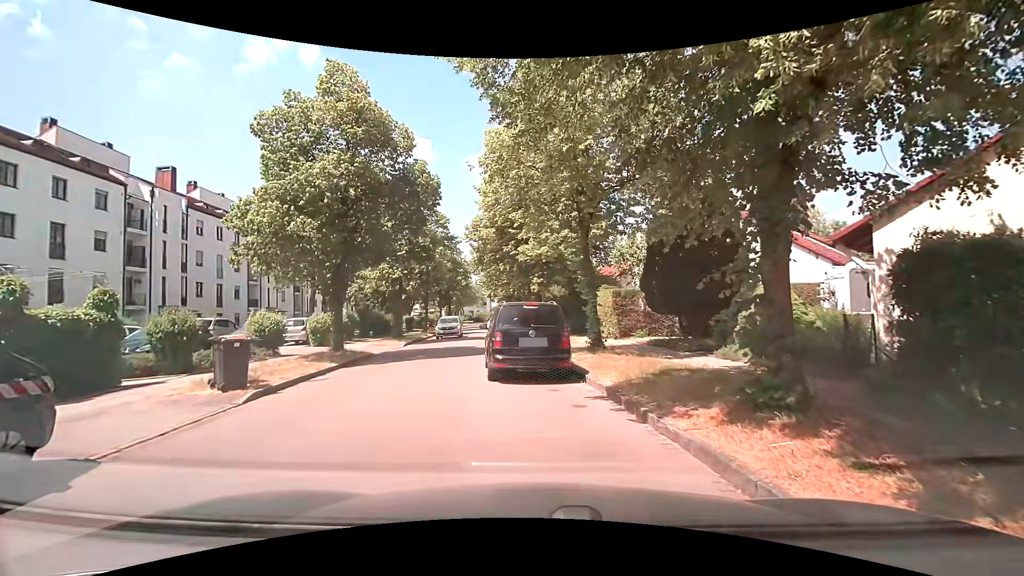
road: residential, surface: asphalt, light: Day
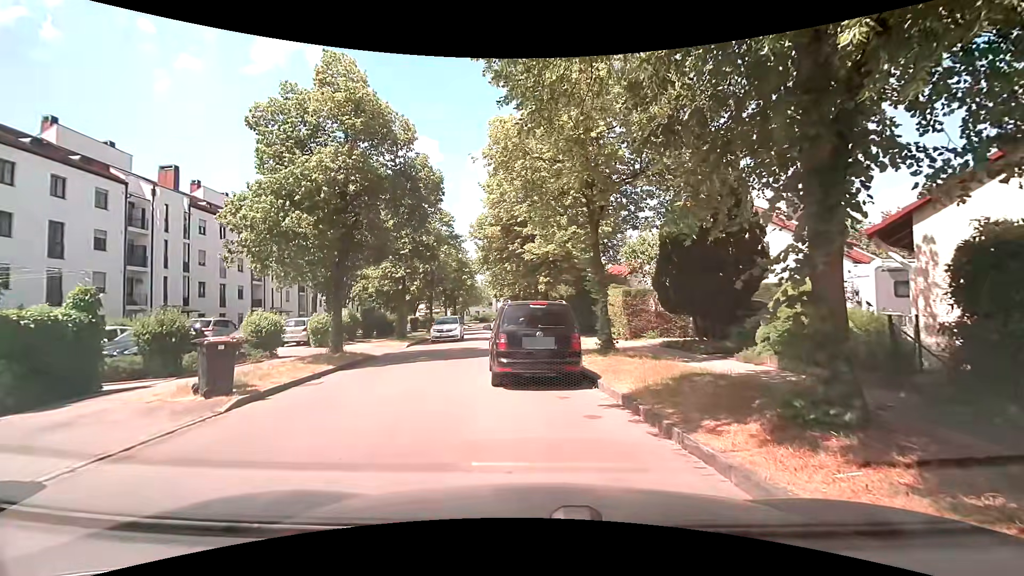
(0.0, +0.7) m; -2°
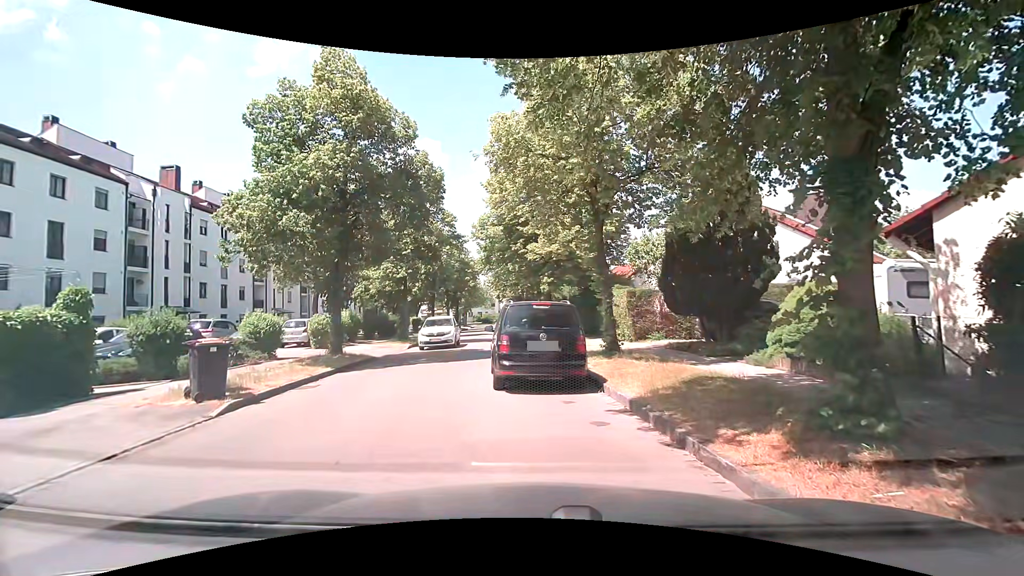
(0.0, +0.3) m; 0°
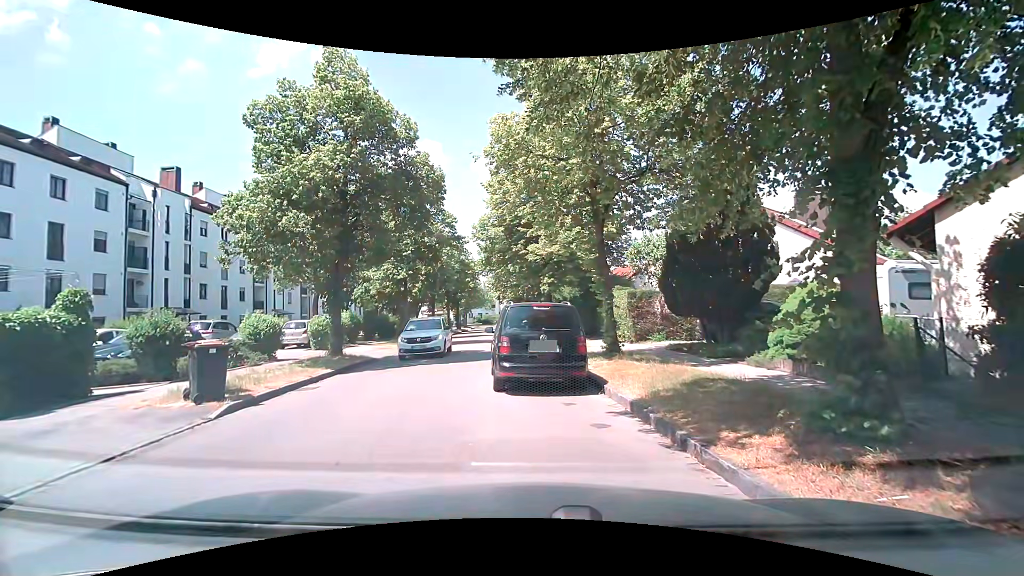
(0.0, +0.1) m; 0°
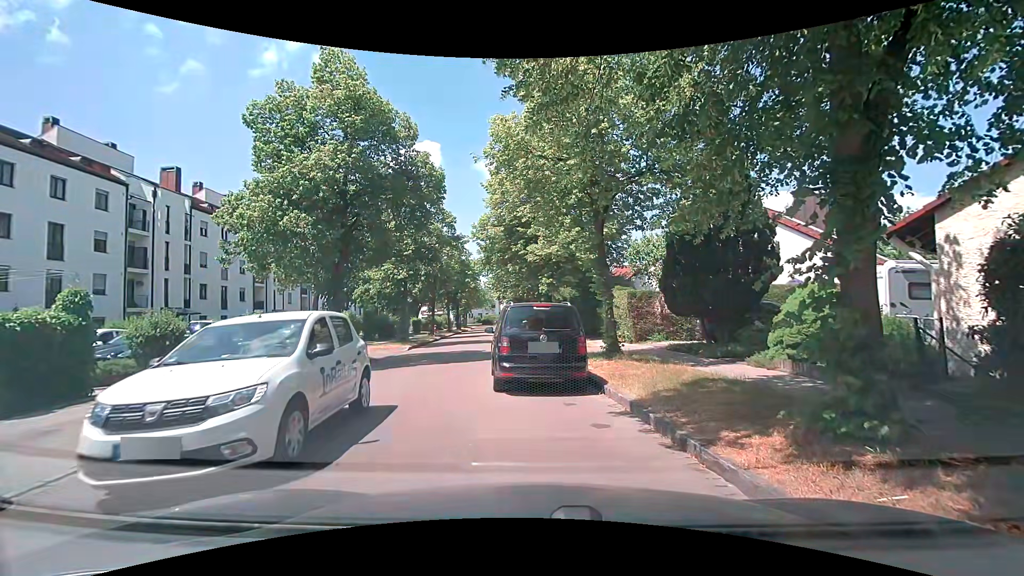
(0.0, +0.1) m; 0°
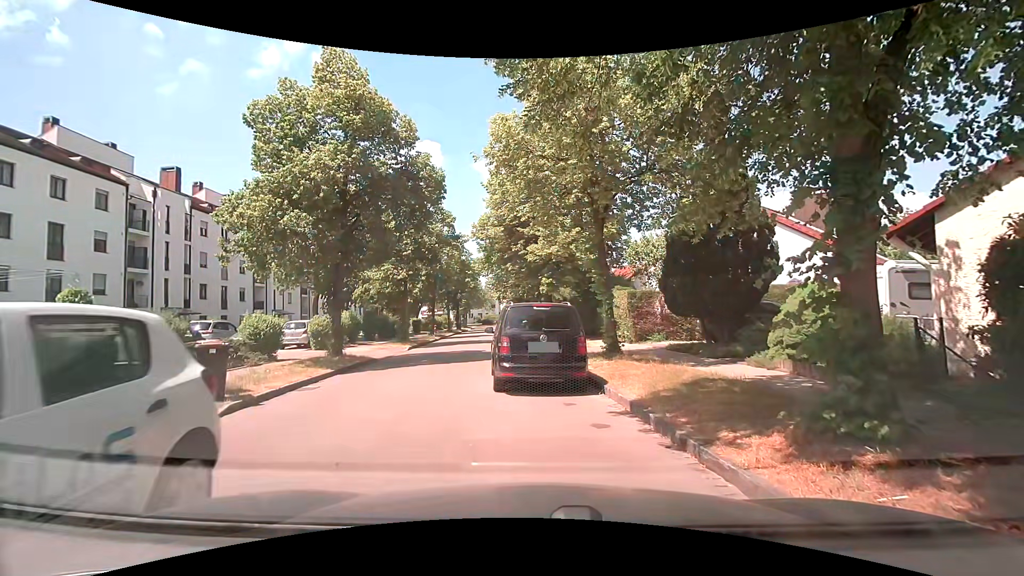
(0.0, 0.0) m; 0°
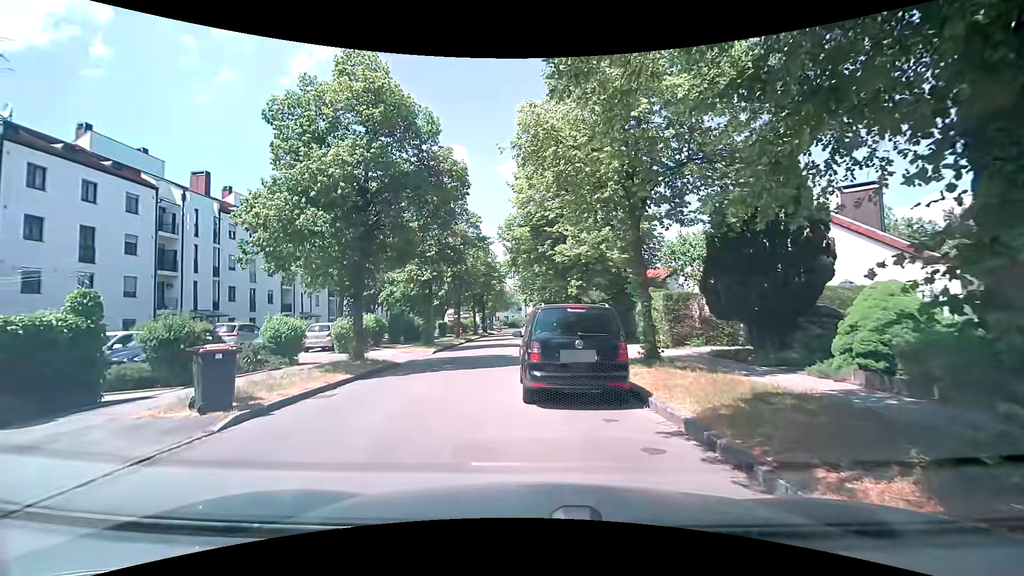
(0.0, +1.0) m; -2°
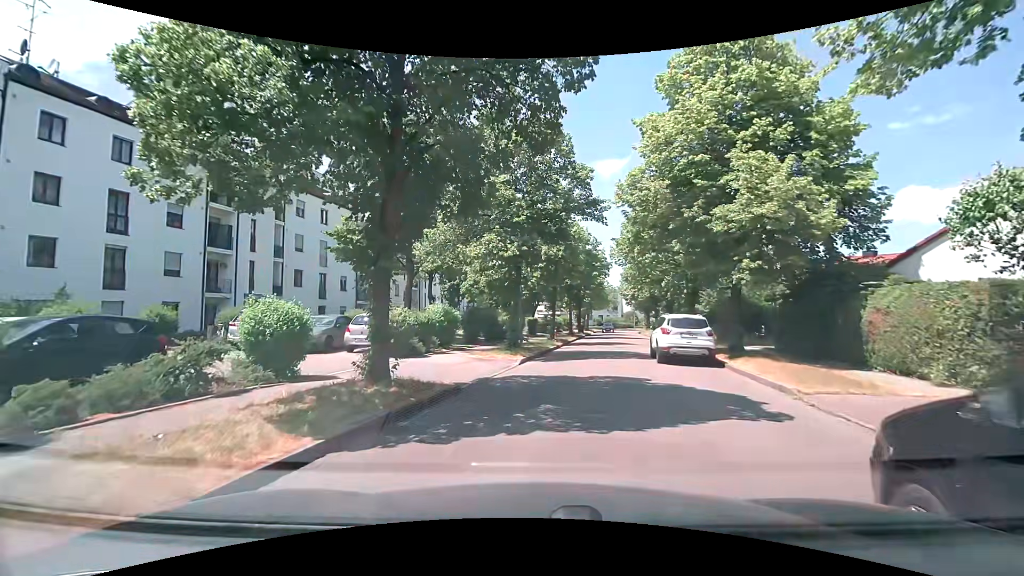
(-1.3, +8.8) m; -10°
(+1, +10) (+3, +20) (+5, +29) (+7, +39) (+9, +49) (+11, +59) (+13, +69) (+15, +79) (+17, +88) (+24, +95) m
